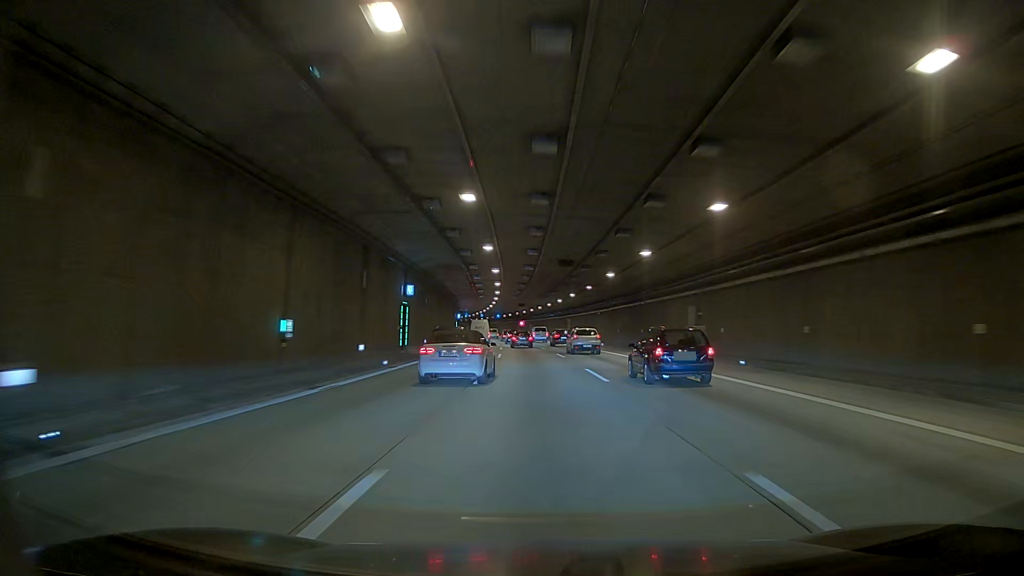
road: motorway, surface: asphalt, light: Day
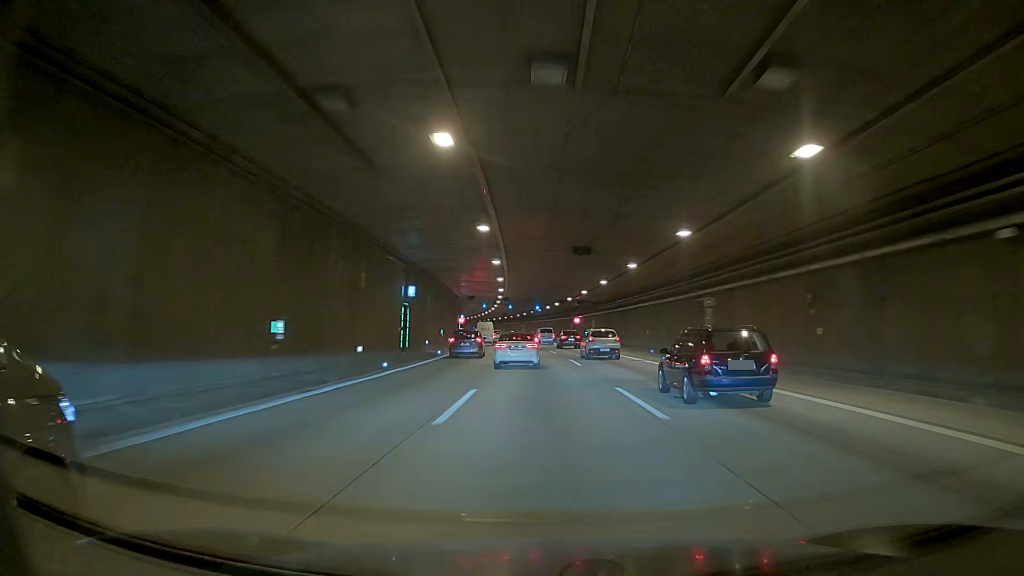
(0.0, +61.6) m; 0°
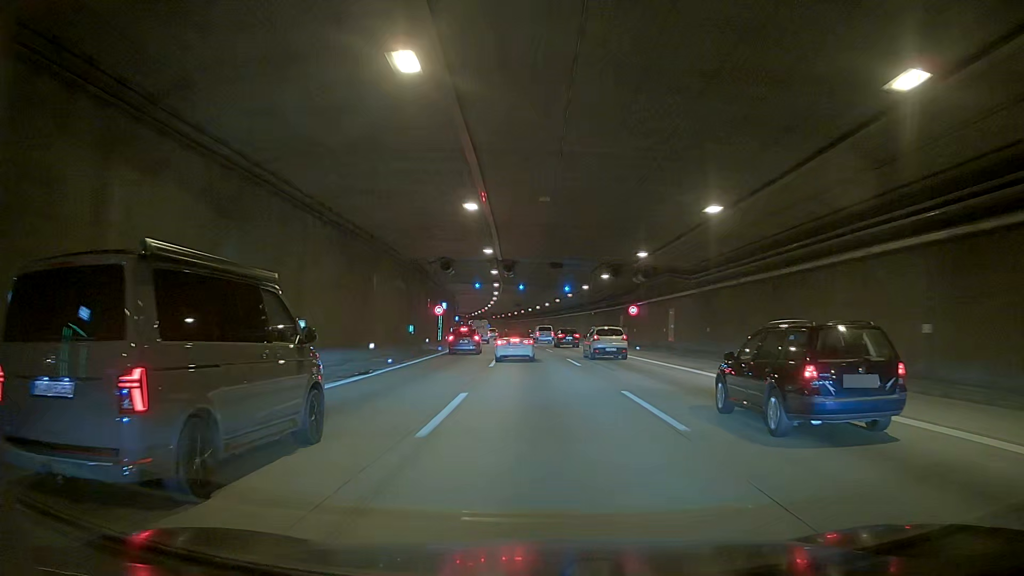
(0.0, +37.3) m; 0°
